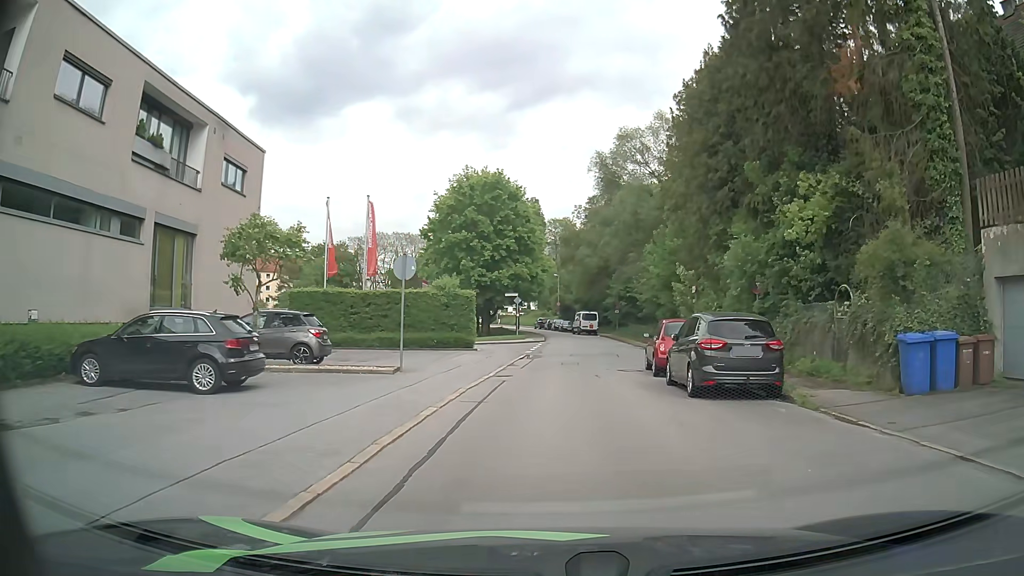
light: Day
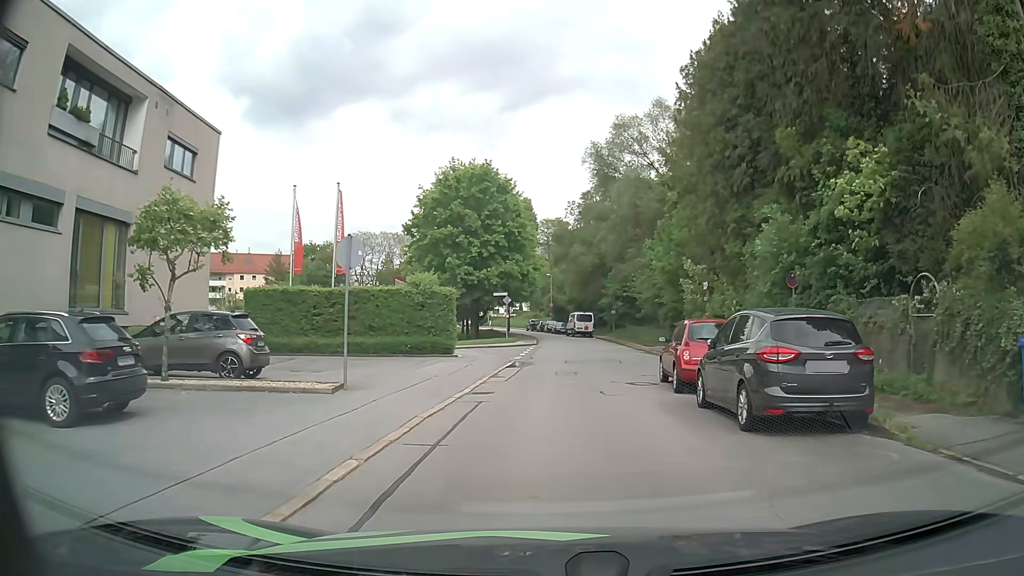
(0.0, +4.0) m; +1°
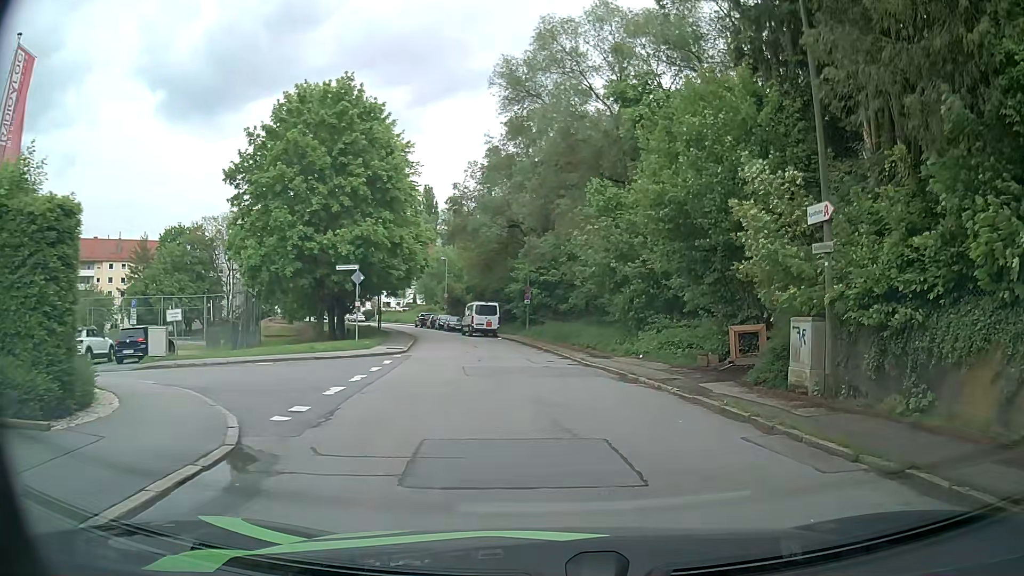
(+0.5, +18.7) m; +8°
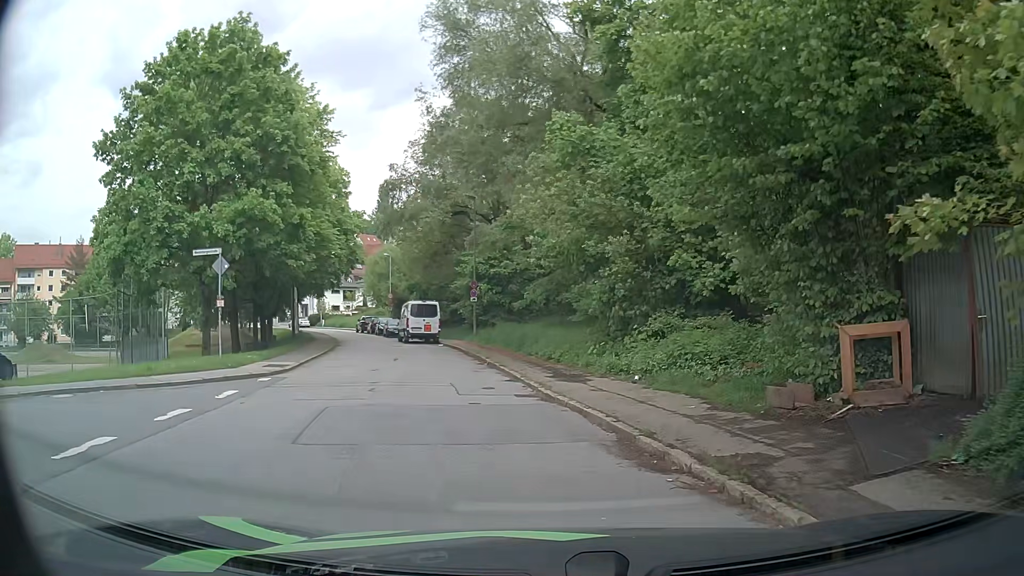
(+0.3, +8.6) m; +3°
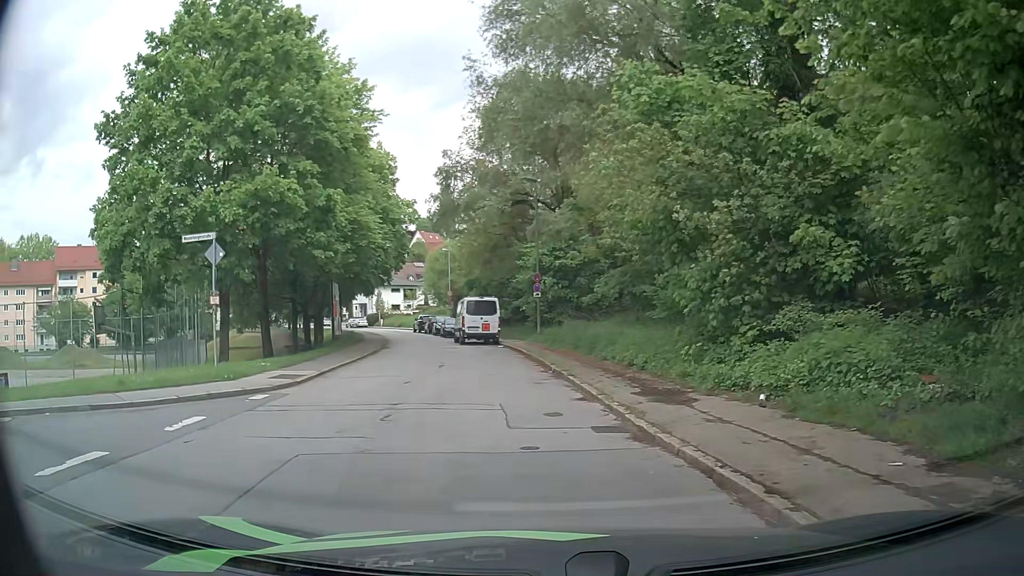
(-0.1, +4.1) m; -6°
